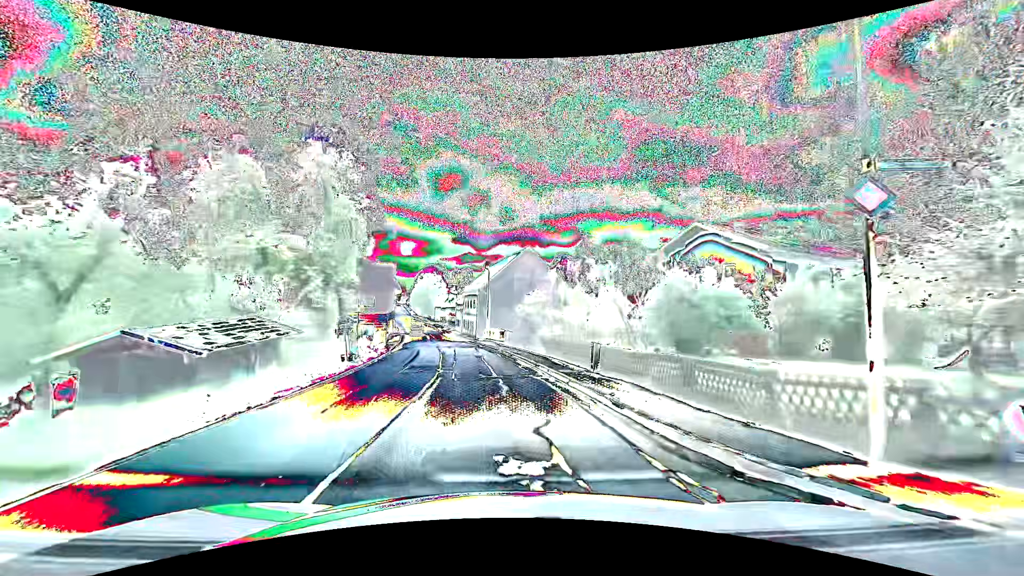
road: secondary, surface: asphalt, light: Day
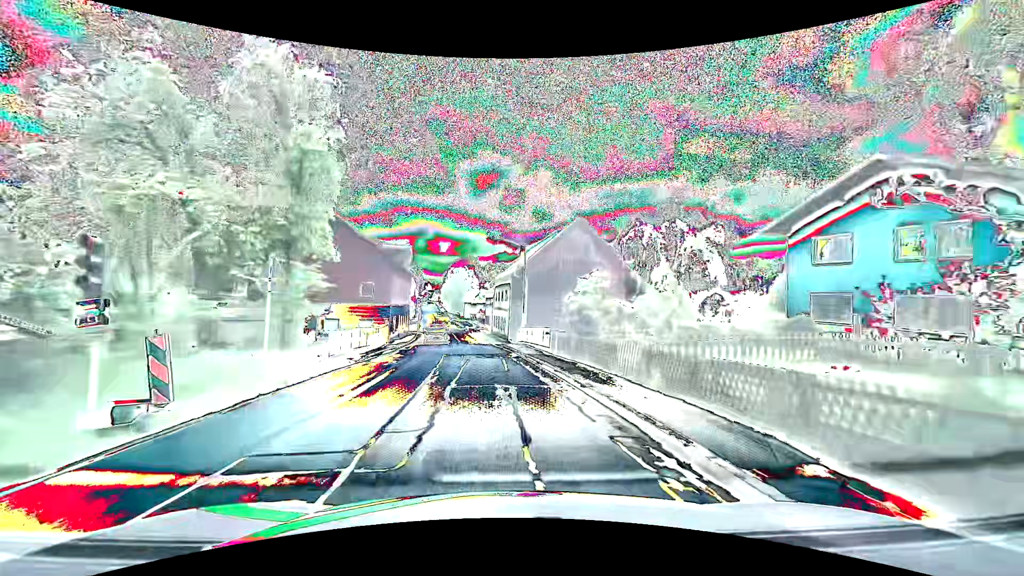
(-0.6, +13.8) m; -4°
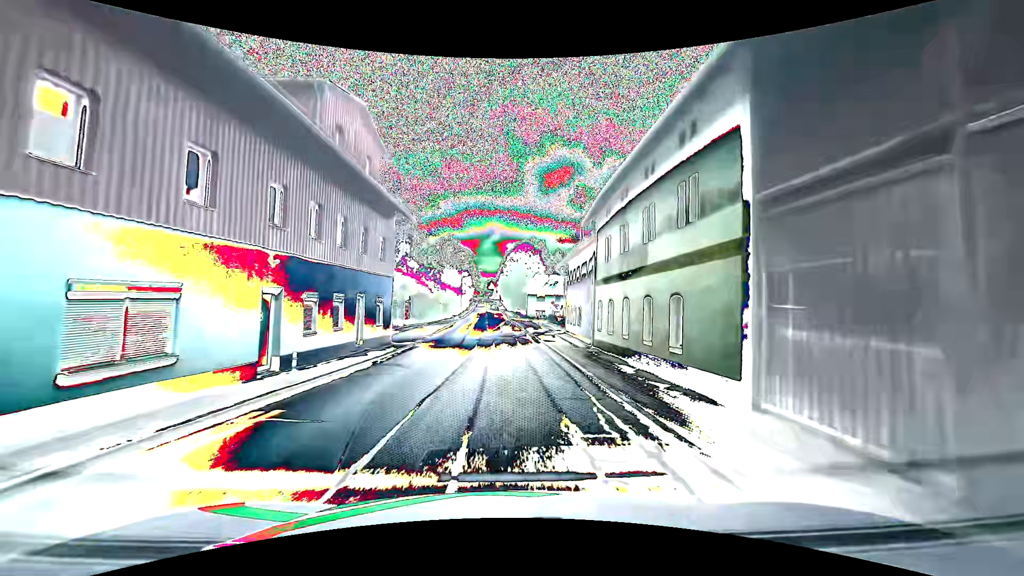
(-2.7, +36.3) m; -8°
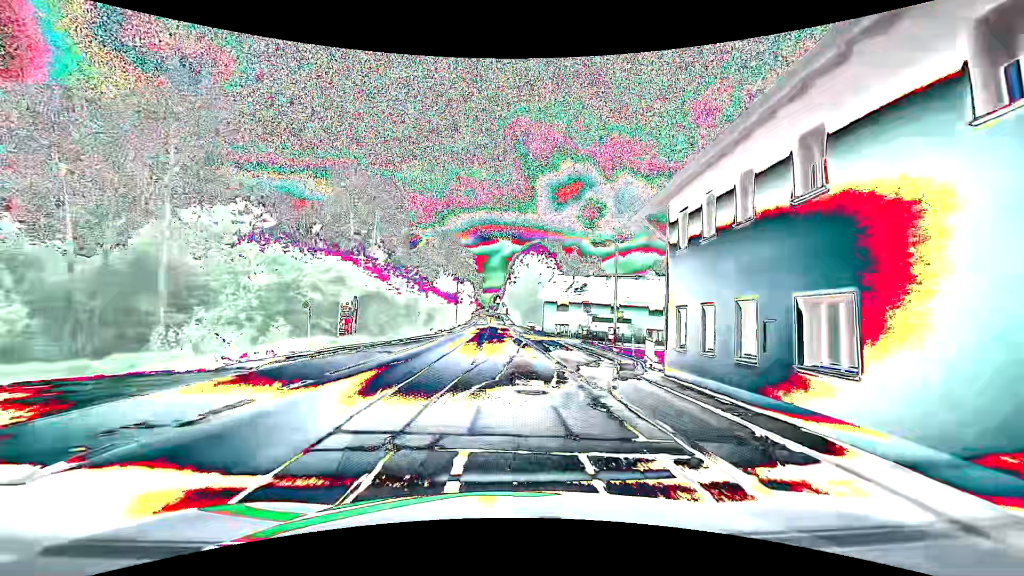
(0.0, +22.2) m; 0°
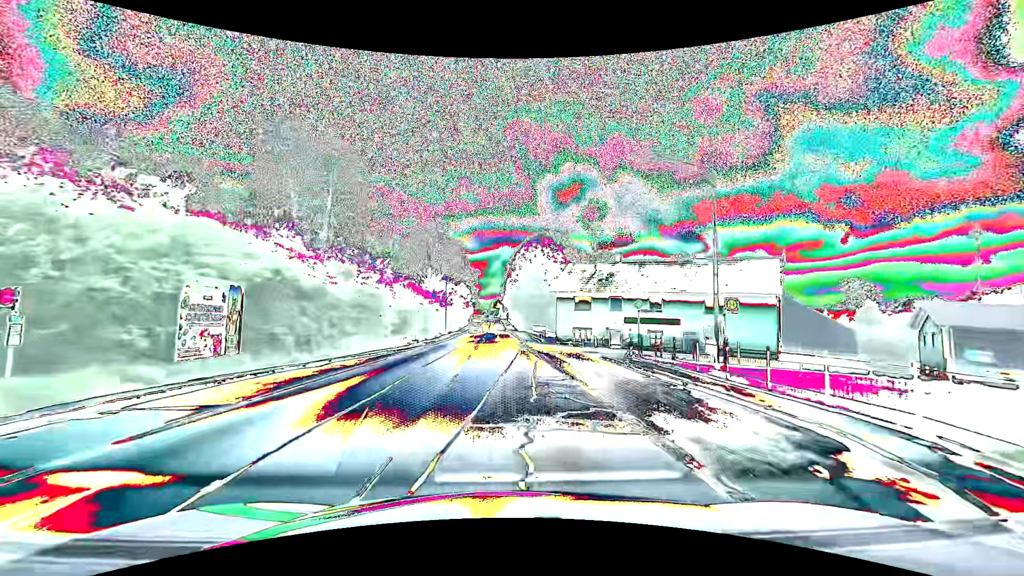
(-0.1, +14.7) m; 0°
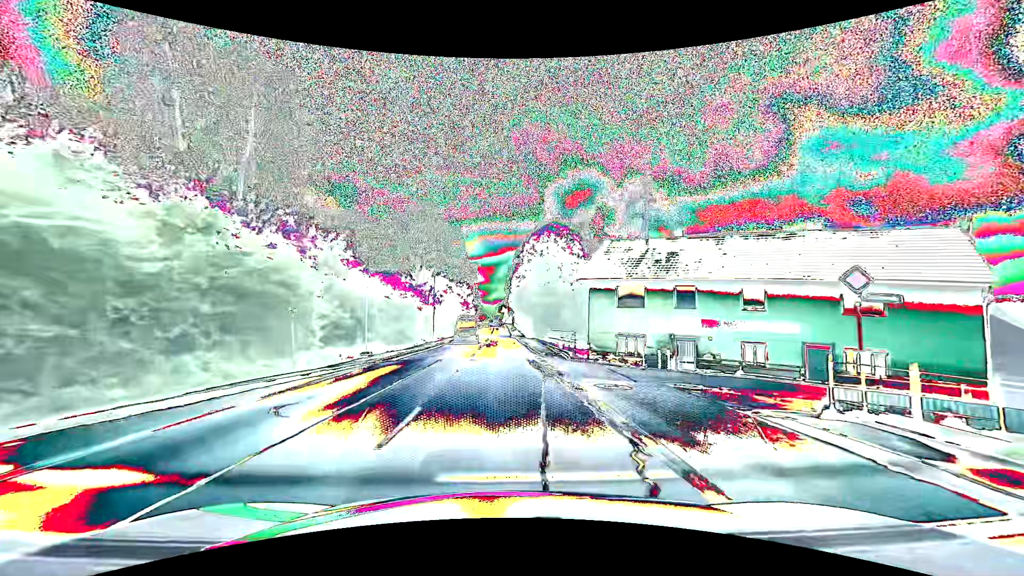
(-0.1, +14.8) m; -1°
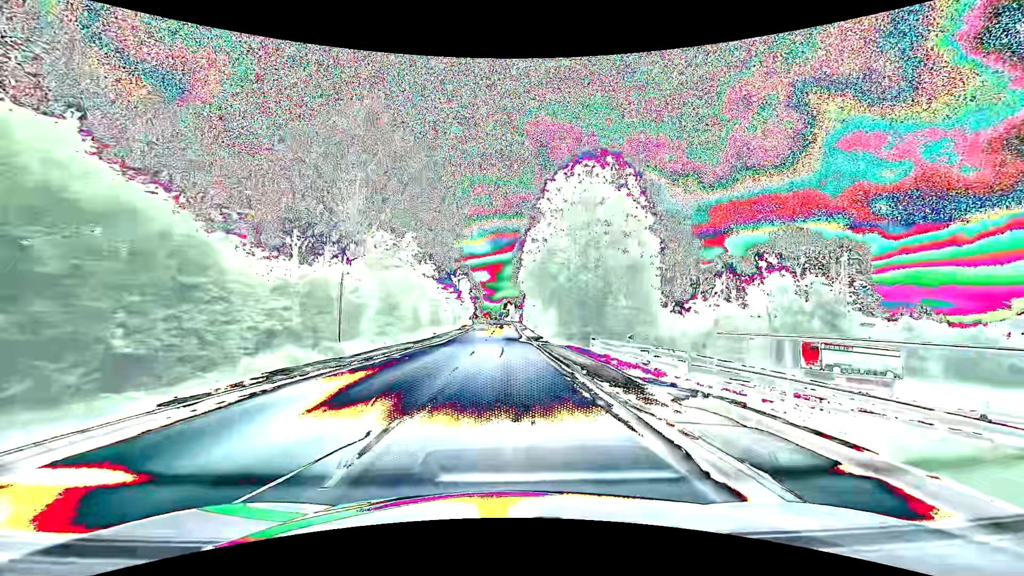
(-0.4, +29.6) m; -1°
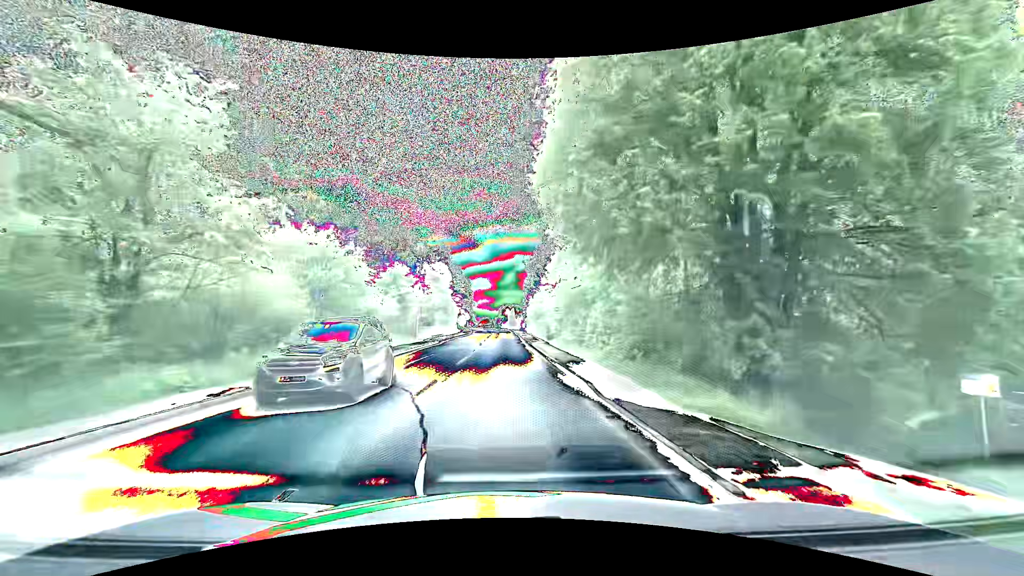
(+0.2, +30.0) m; 0°
(0, +10) (0, +20) (0, +30) (0, +40) (0, +50) (-1, +60) (-1, +70) (-1, +80) (-1, +90) (-2, +100) m
